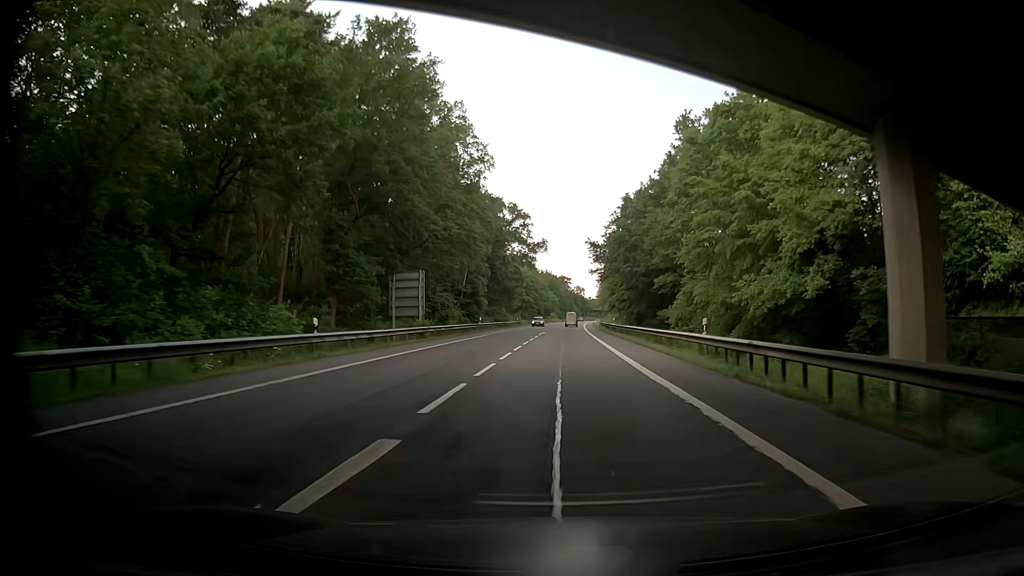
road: primary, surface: asphalt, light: Day
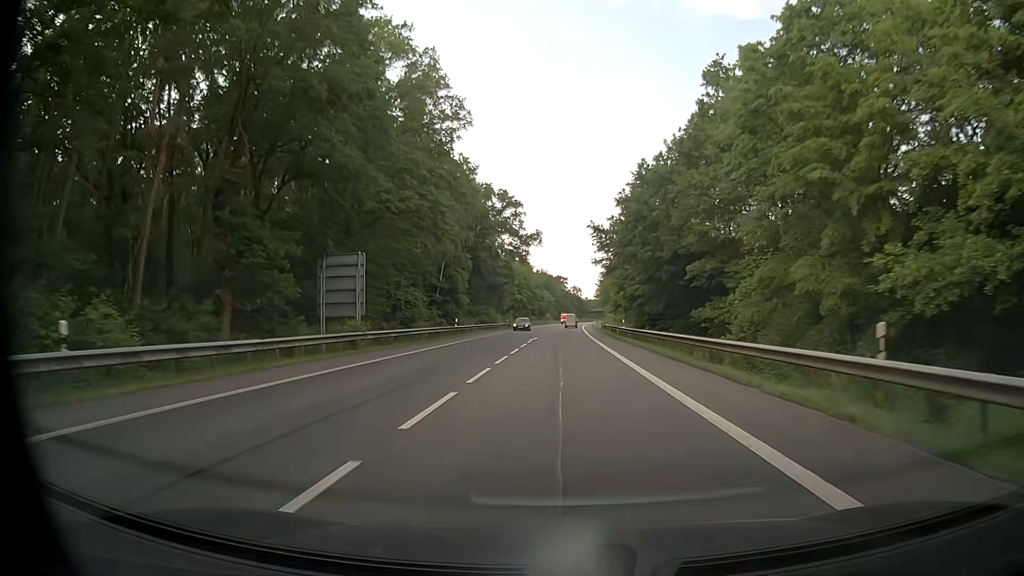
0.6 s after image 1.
(-0.1, +13.1) m; -2°
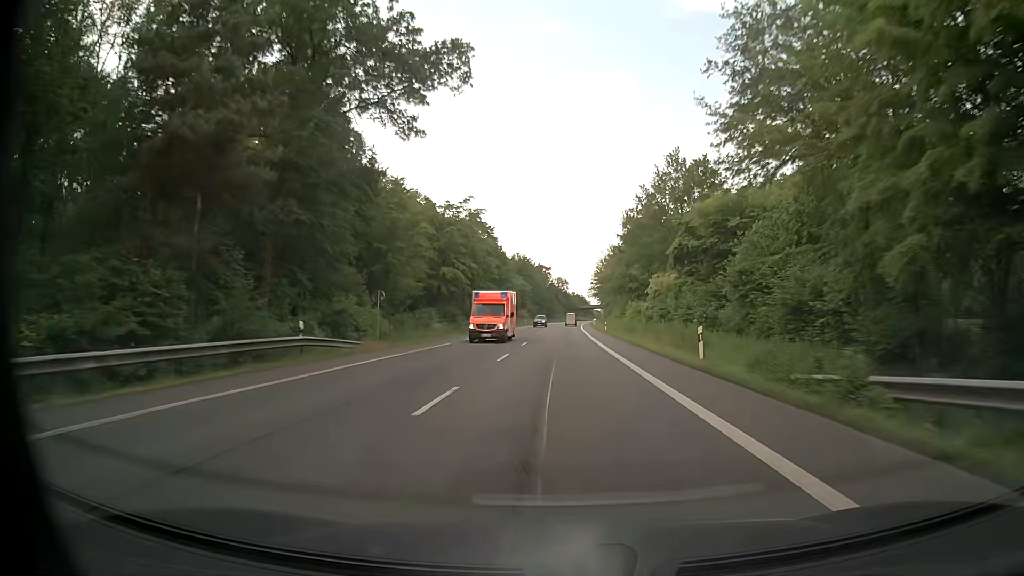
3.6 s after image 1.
(+3.0, +70.9) m; +4°
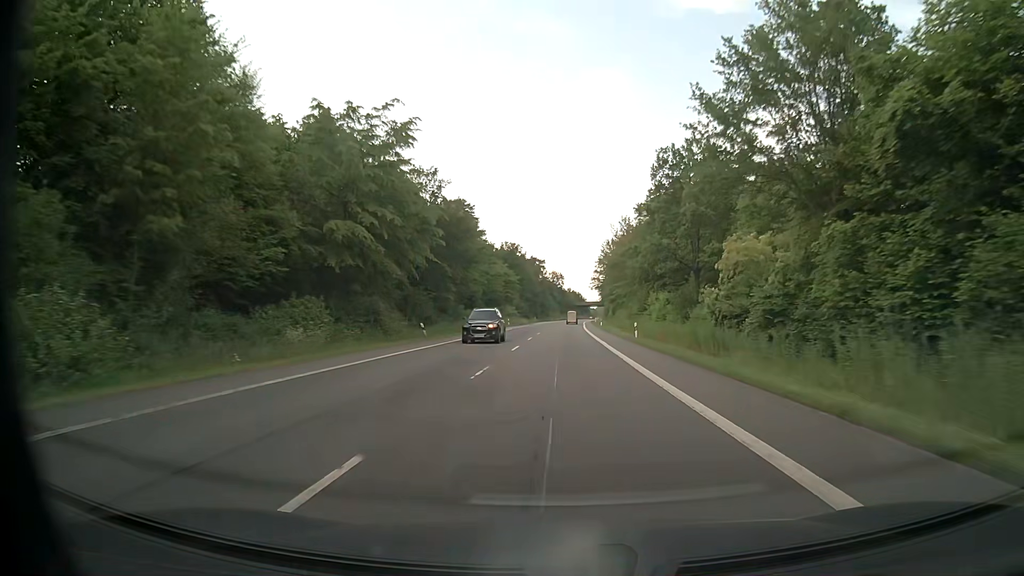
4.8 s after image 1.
(0.0, +30.7) m; 0°
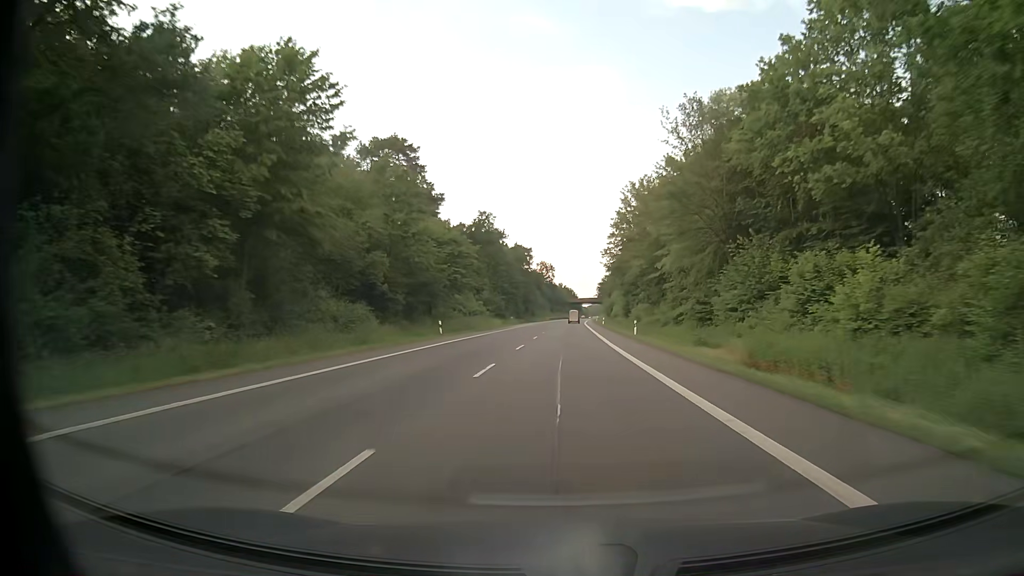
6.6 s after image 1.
(+0.1, +47.4) m; 0°
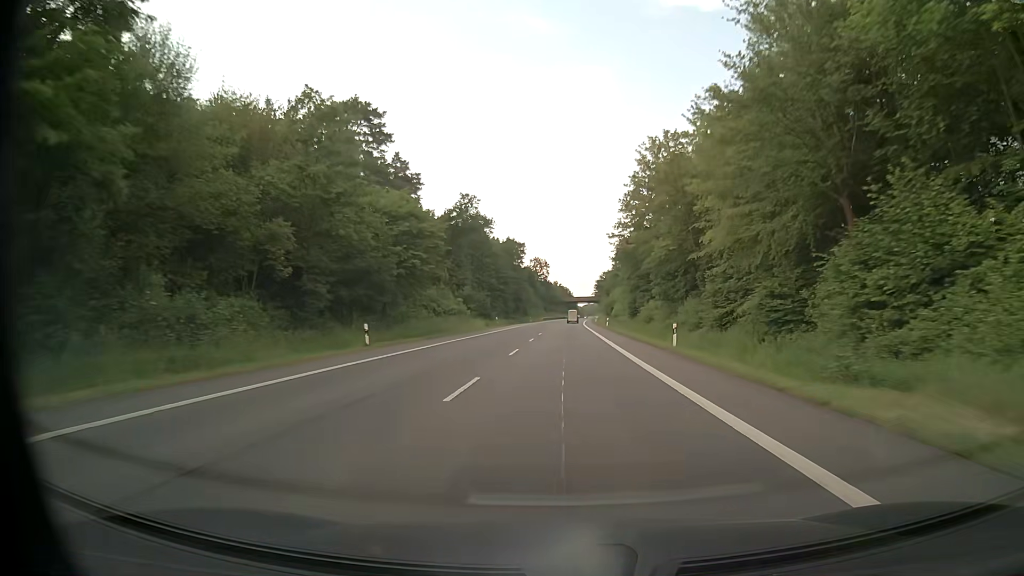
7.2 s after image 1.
(+0.1, +16.0) m; +1°
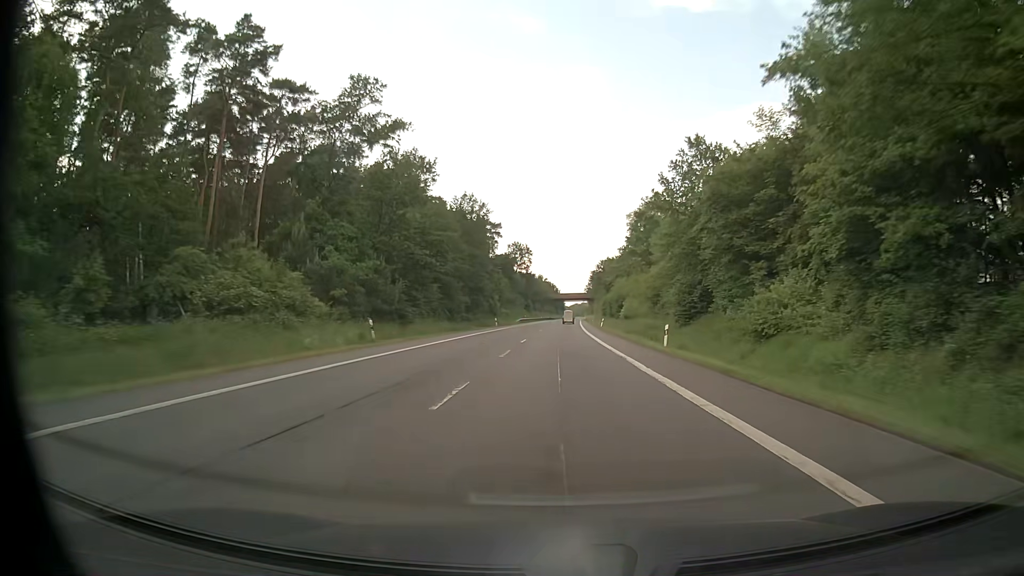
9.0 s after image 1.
(+0.4, +48.6) m; +1°
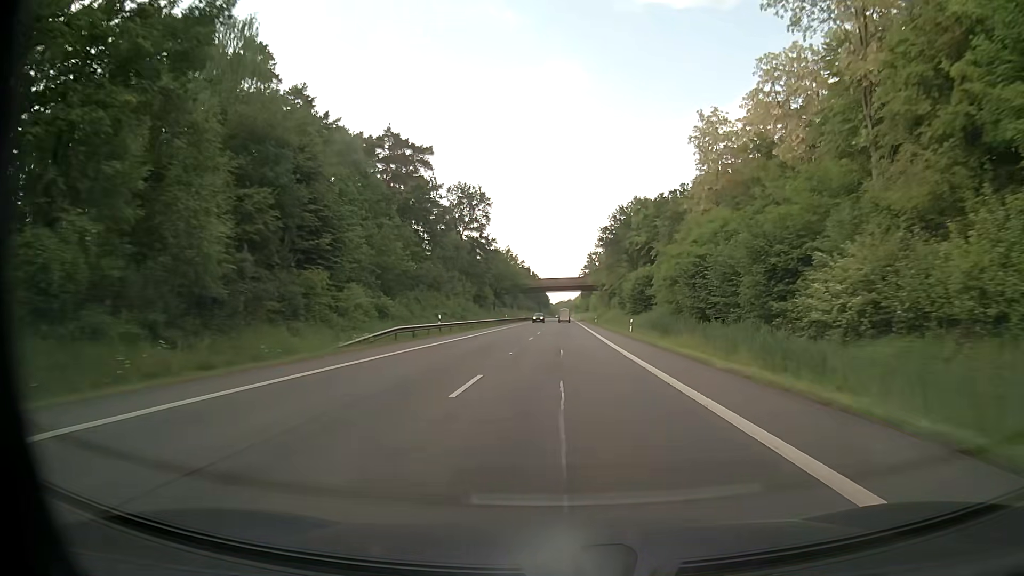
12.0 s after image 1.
(+0.6, +82.1) m; +1°
(0, +10) (0, +20) (0, +30) (0, +40) (0, +50) (0, +60) (+1, +70) (+1, +80) (+1, +90) (+1, +100) m
